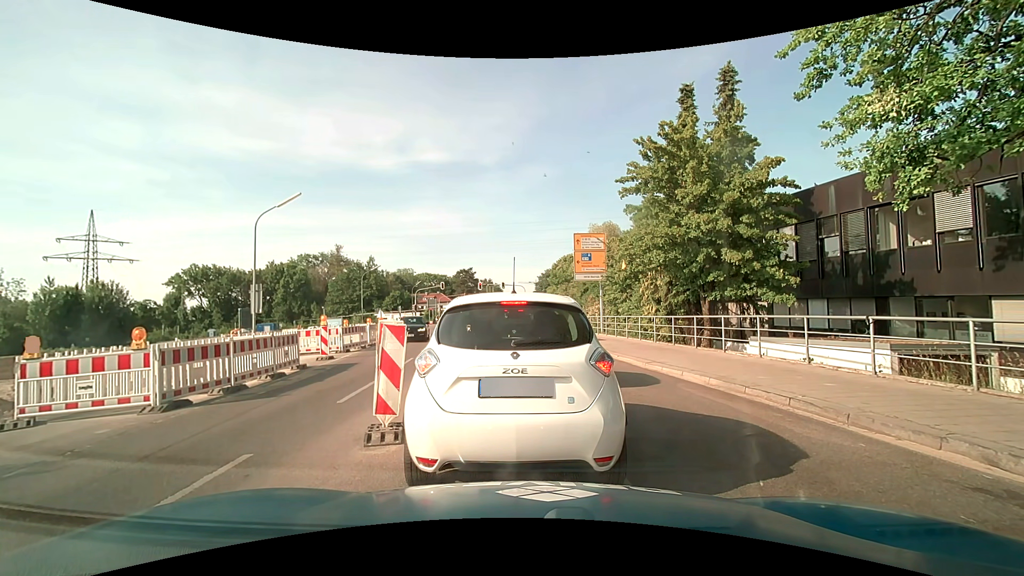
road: secondary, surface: asphalt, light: Day
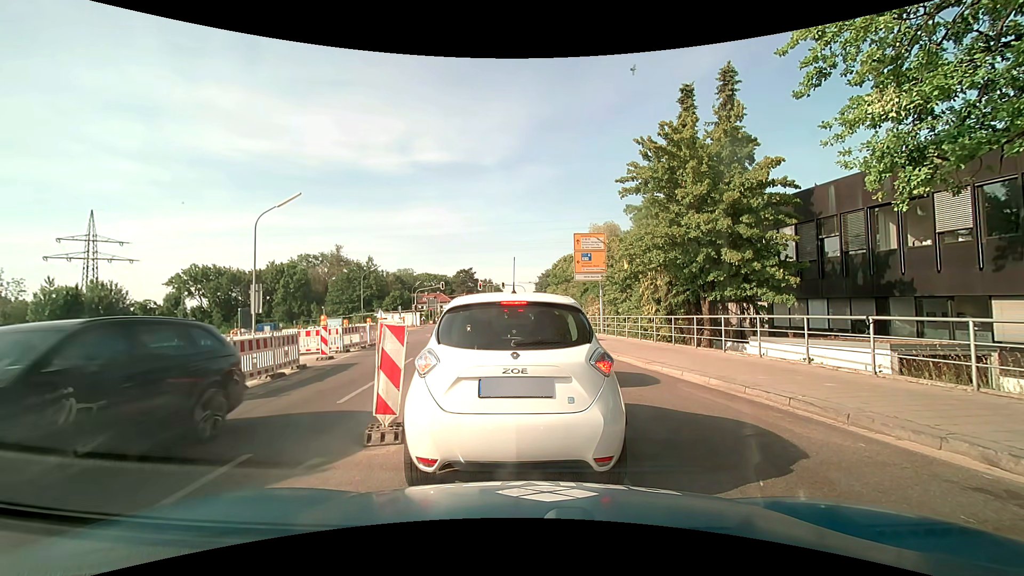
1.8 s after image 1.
(0.0, 0.0) m; 0°
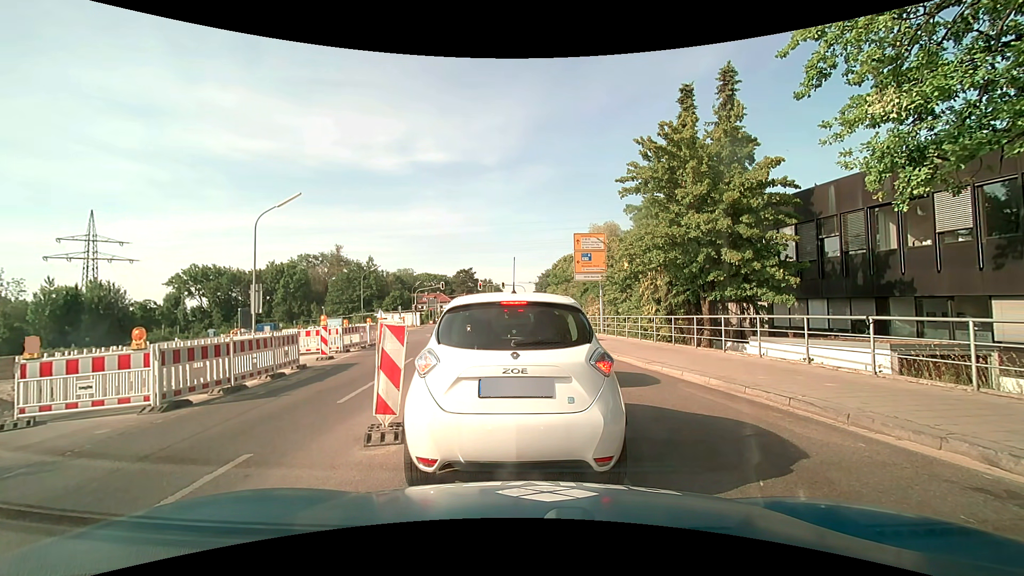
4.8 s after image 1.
(0.0, 0.0) m; 0°
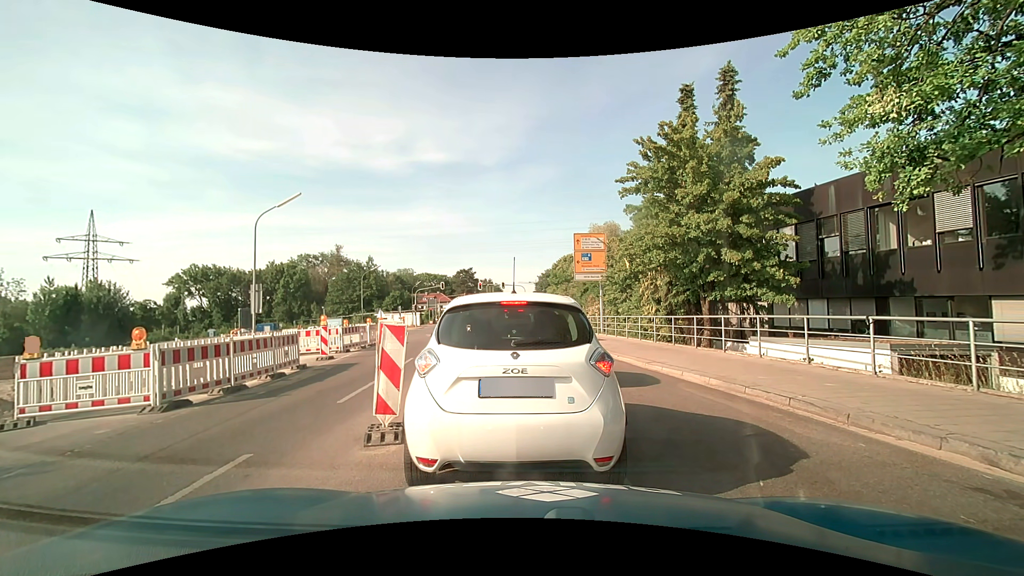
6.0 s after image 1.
(0.0, 0.0) m; 0°
